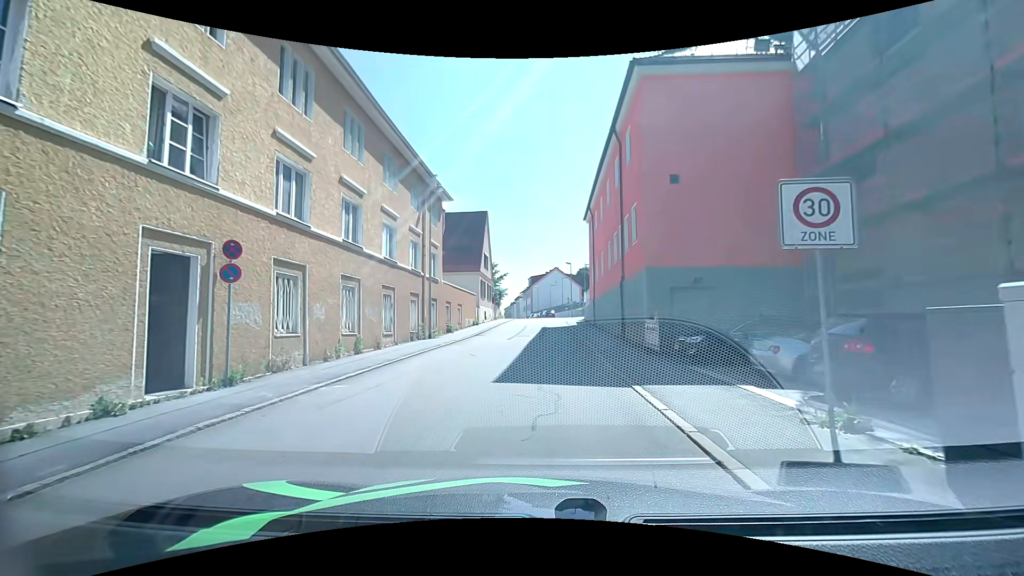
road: residential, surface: asphalt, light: Day
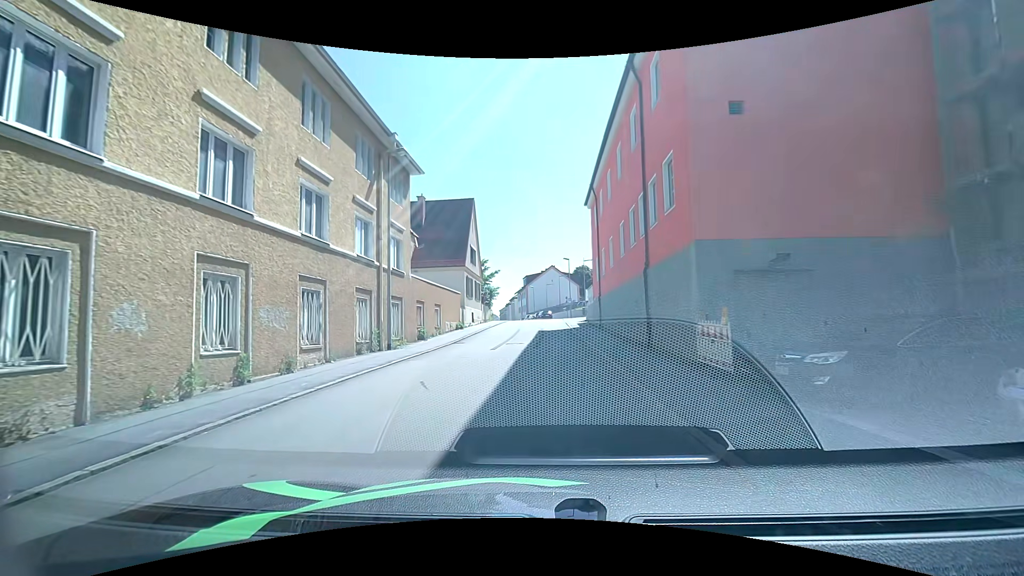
(+0.2, +6.6) m; +2°
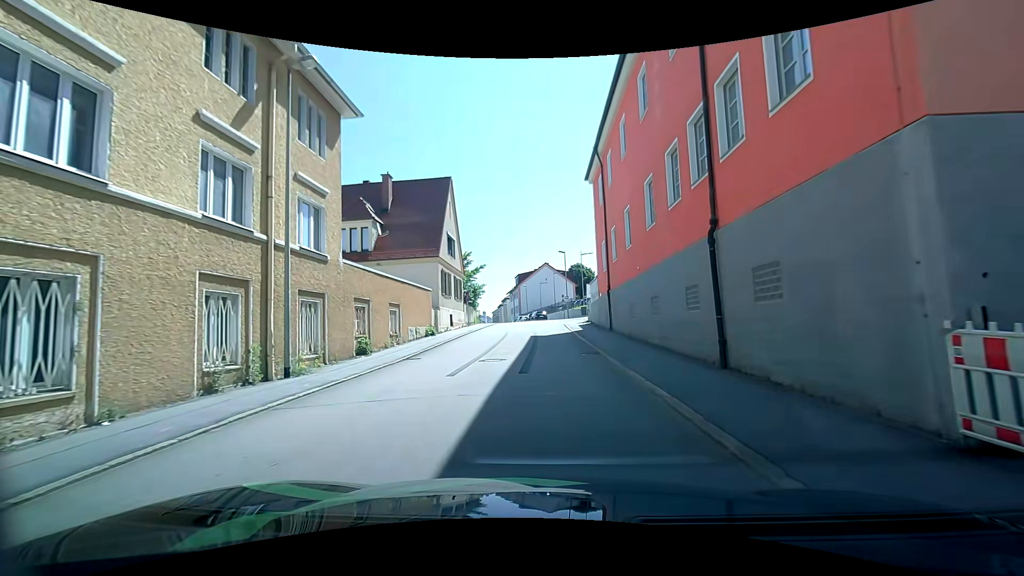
(-0.1, +7.7) m; -1°
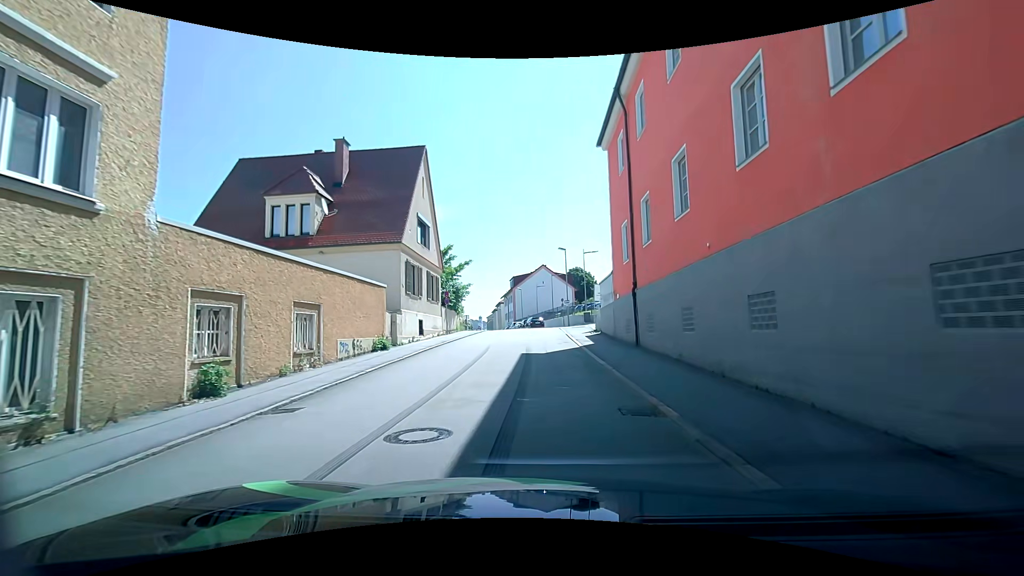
(+0.2, +8.0) m; 0°
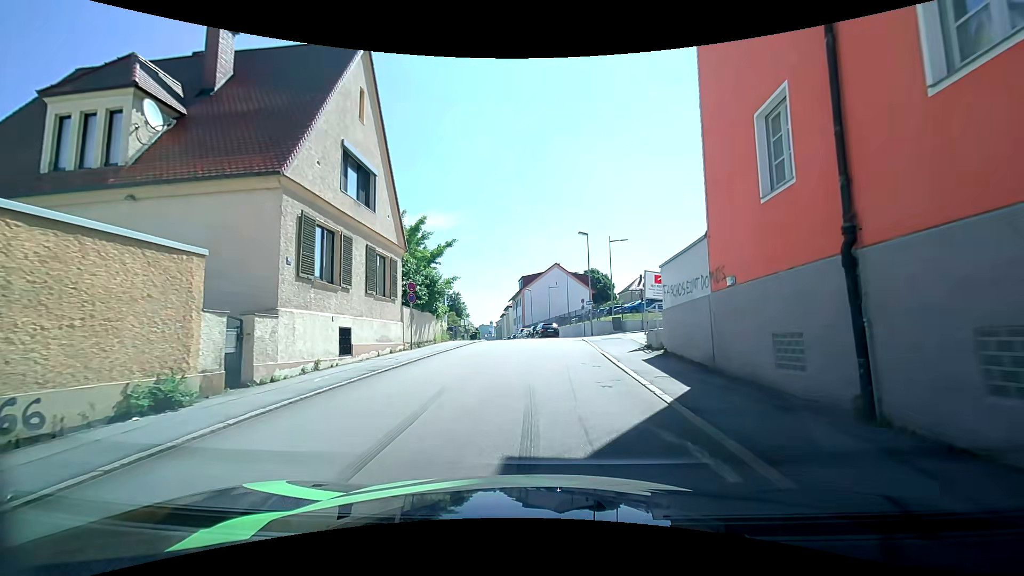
(0.0, +12.2) m; -1°
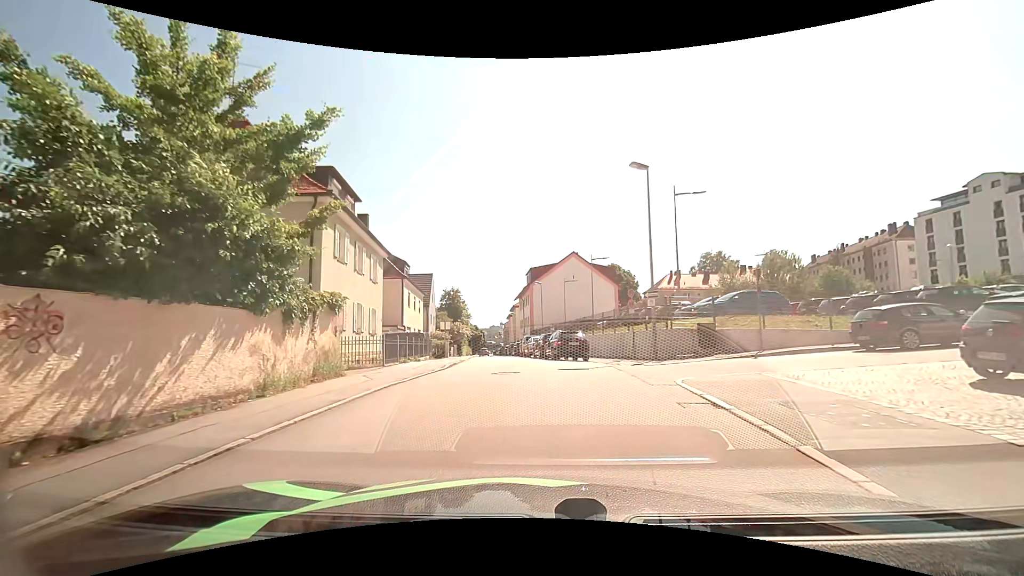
(-0.1, +17.7) m; -2°
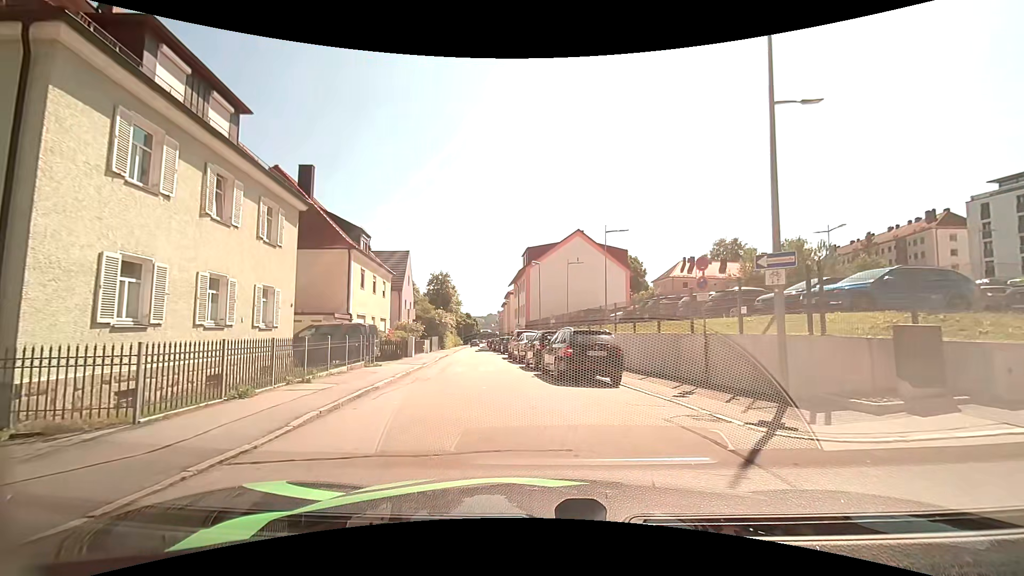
(+0.2, +10.6) m; +2°
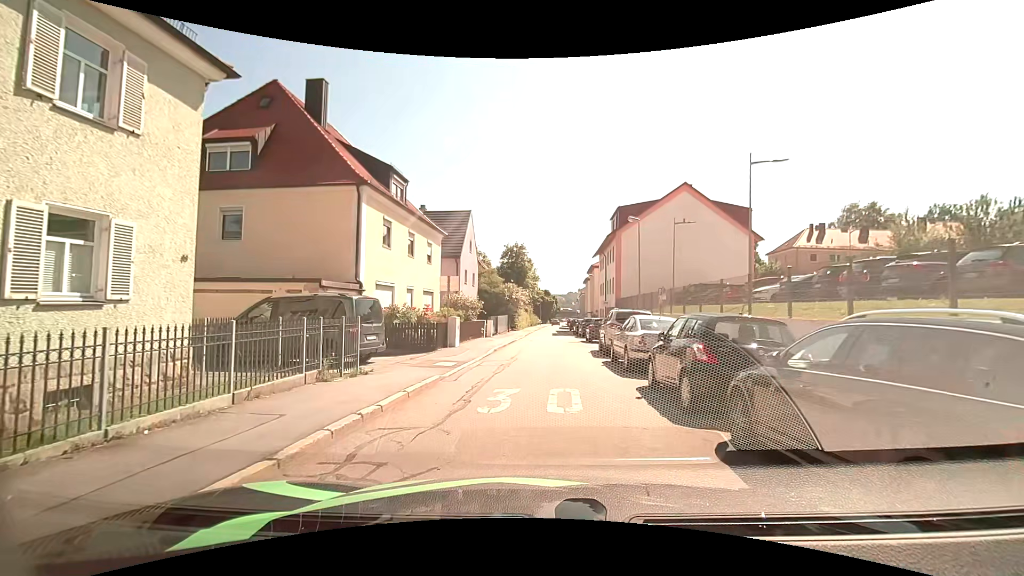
(-0.9, +10.6) m; -10°
